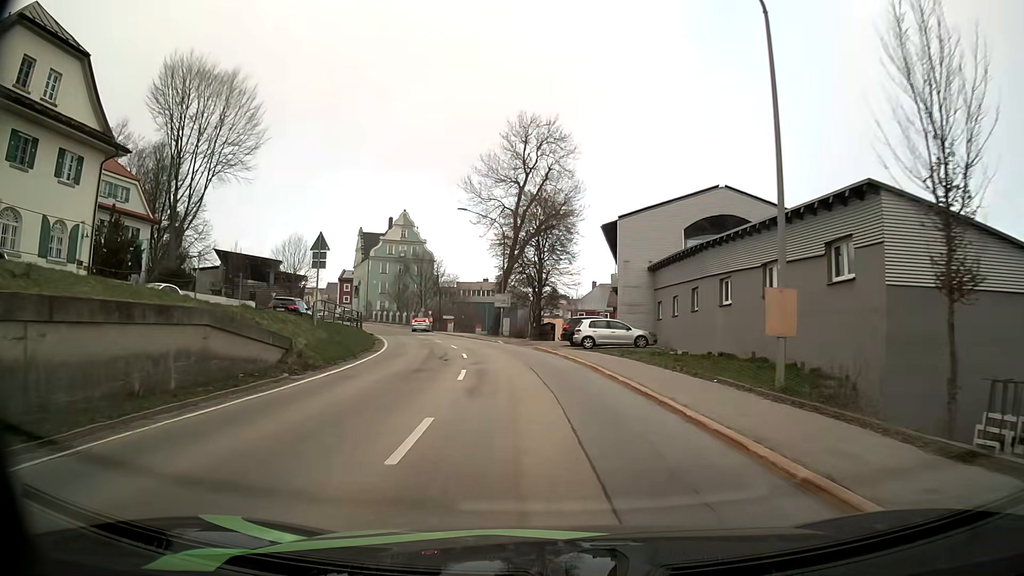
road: secondary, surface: asphalt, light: Day
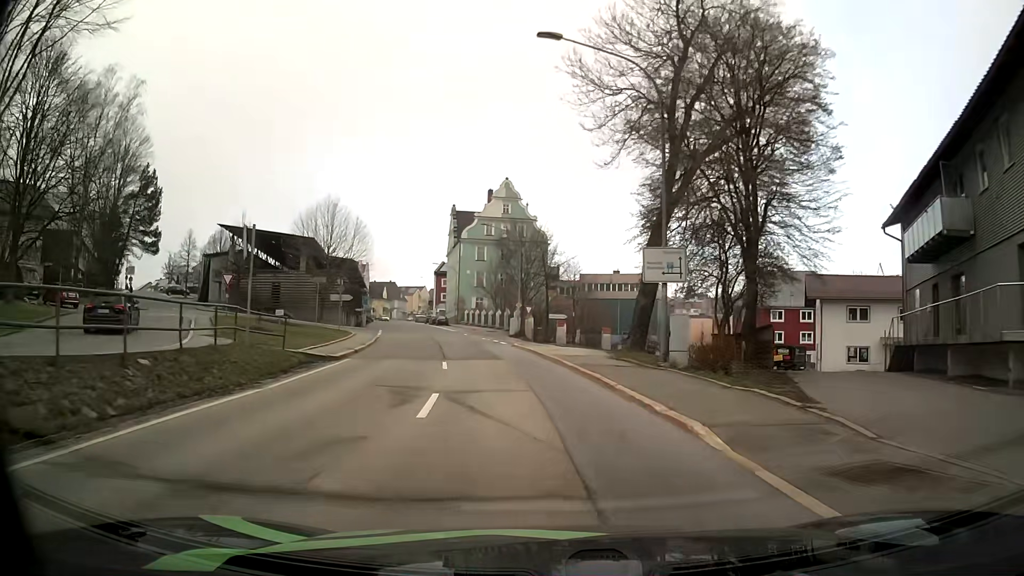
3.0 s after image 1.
(-2.7, +33.4) m; -11°
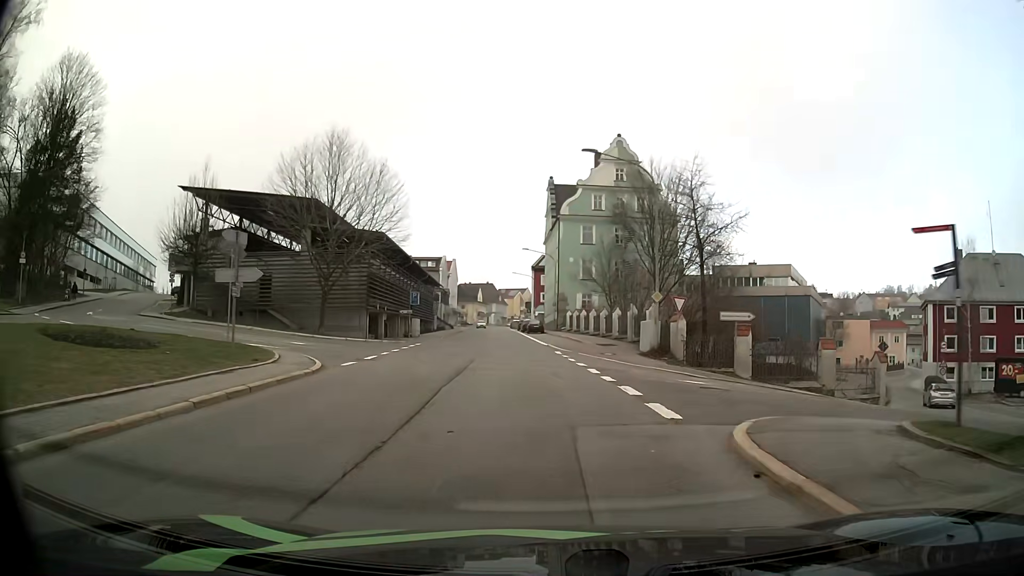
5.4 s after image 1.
(-2.3, +27.2) m; -10°
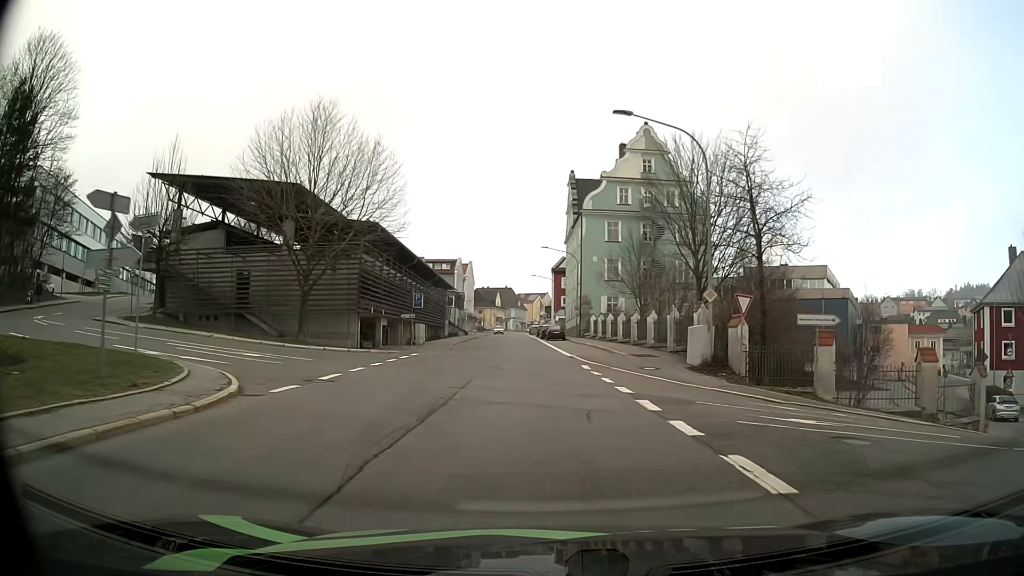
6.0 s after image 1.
(-0.1, +6.9) m; -2°
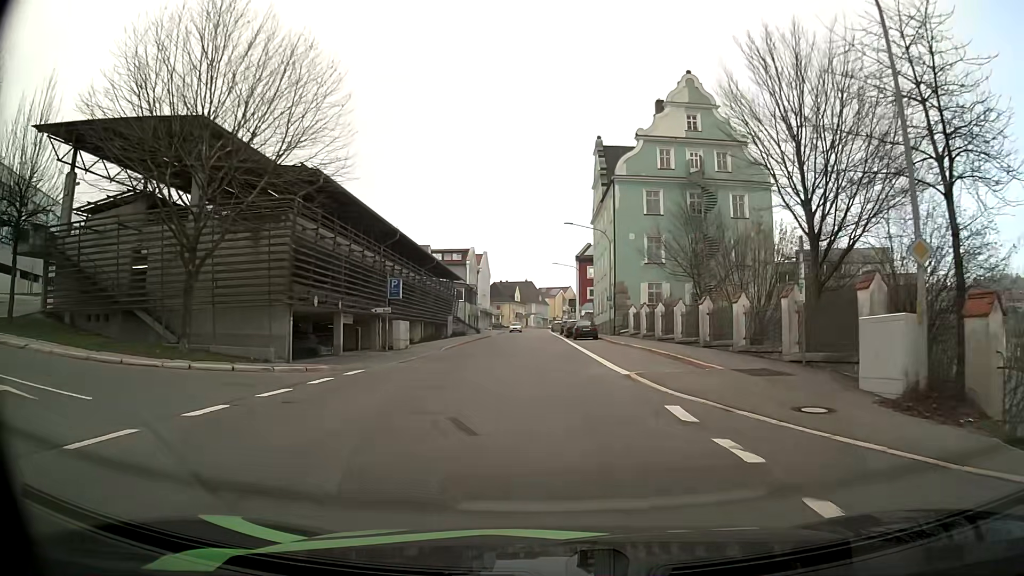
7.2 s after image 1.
(-0.3, +13.8) m; -2°
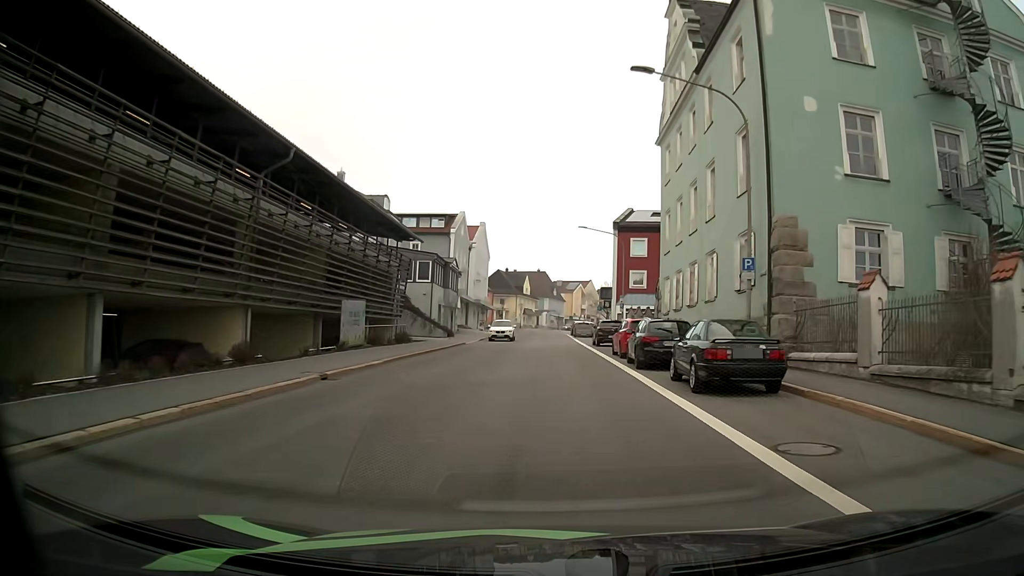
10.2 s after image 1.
(-0.7, +35.3) m; -2°
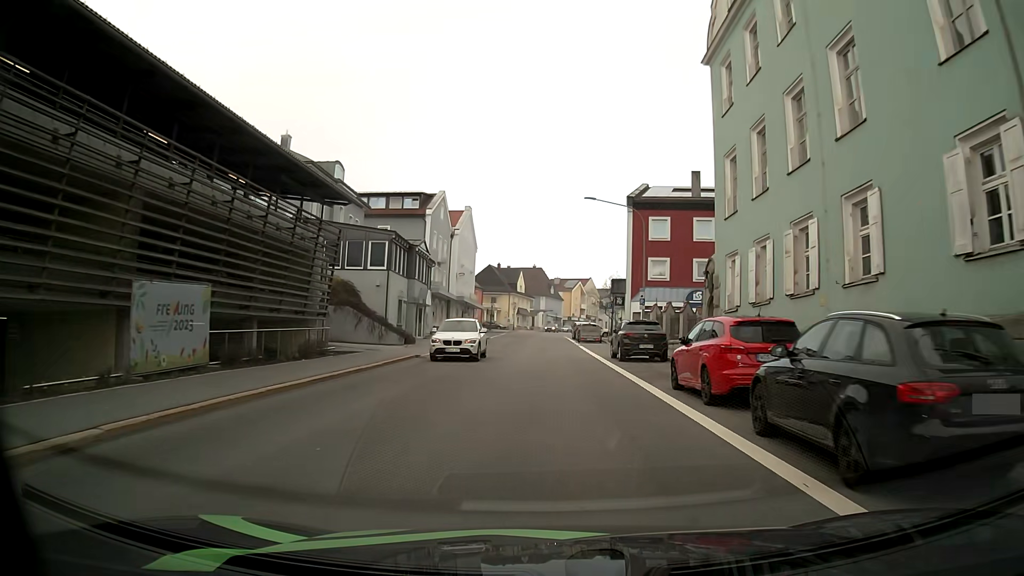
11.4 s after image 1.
(+0.1, +13.8) m; 0°
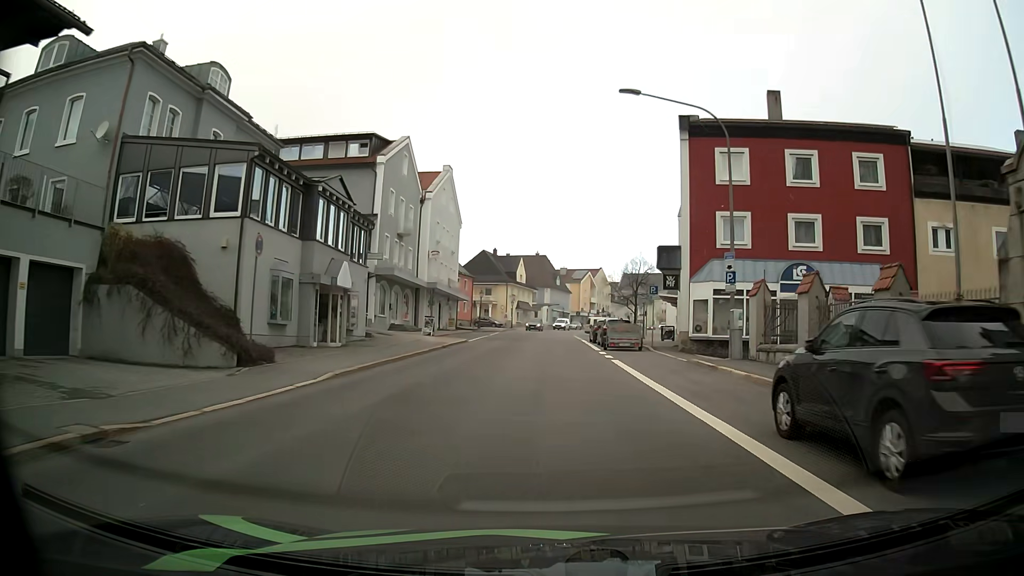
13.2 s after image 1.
(0.0, +19.9) m; 0°
(0, +10) (0, +20) (0, +30) (0, +40) (0, +50) (0, +60) (0, +70) (+1, +80) (+2, +90) (+4, +100) m
